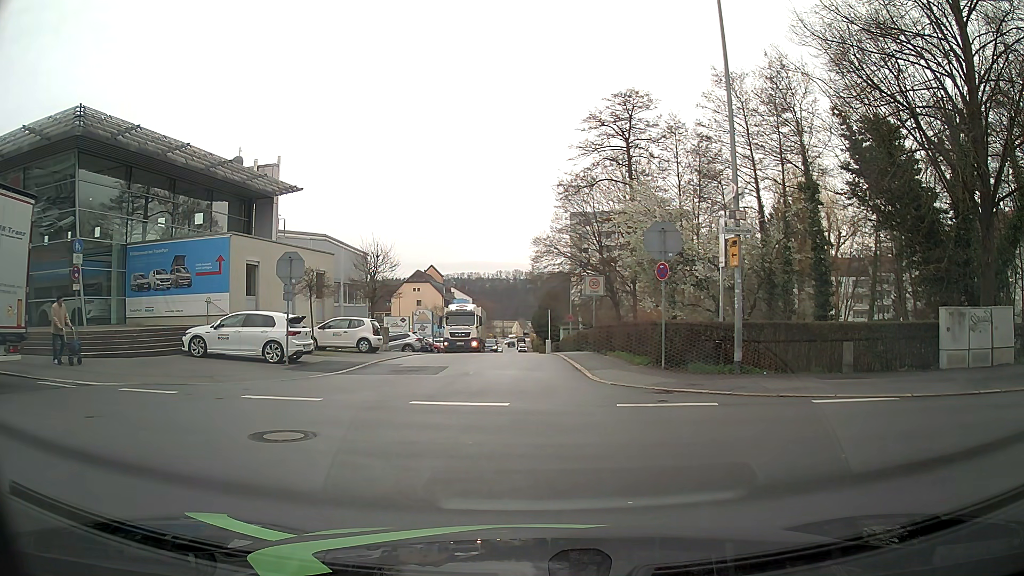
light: Day
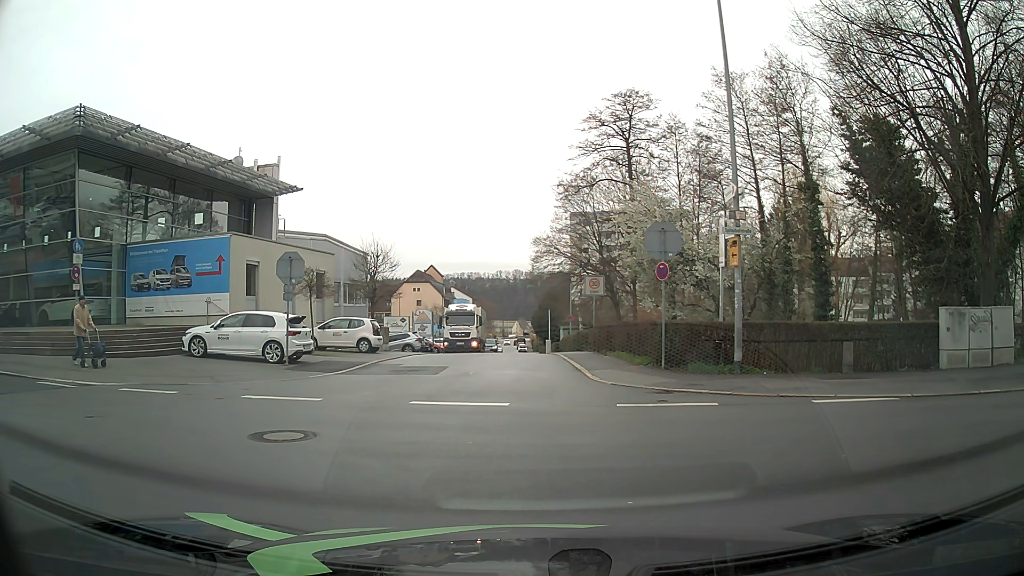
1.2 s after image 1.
(0.0, 0.0) m; 0°
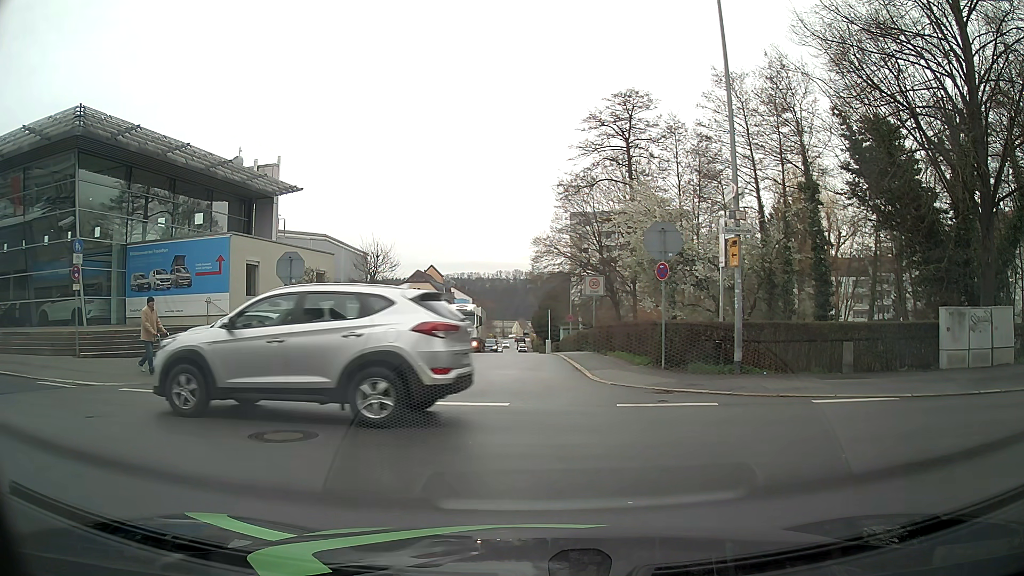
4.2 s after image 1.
(0.0, 0.0) m; 0°
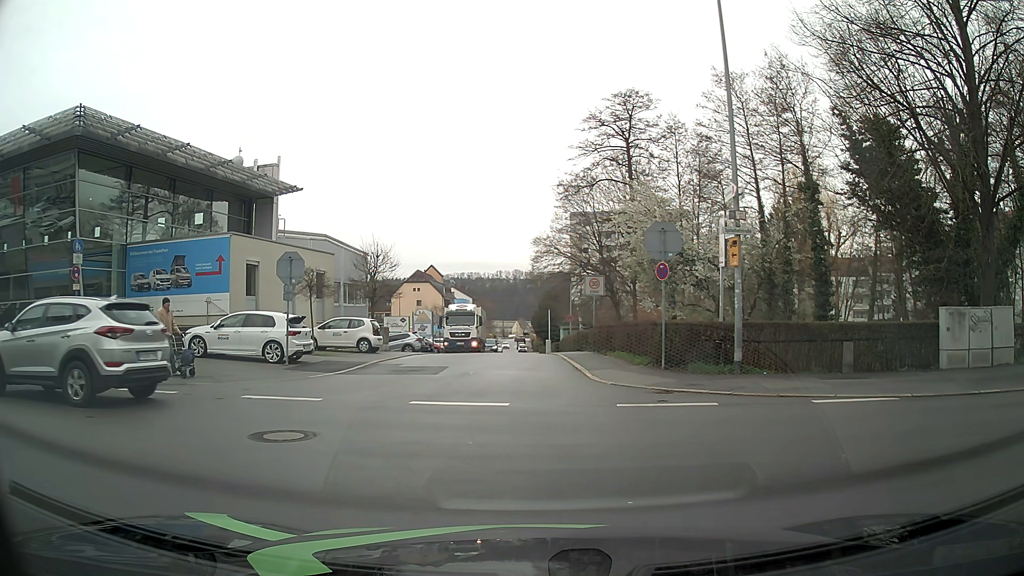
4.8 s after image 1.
(0.0, 0.0) m; 0°
